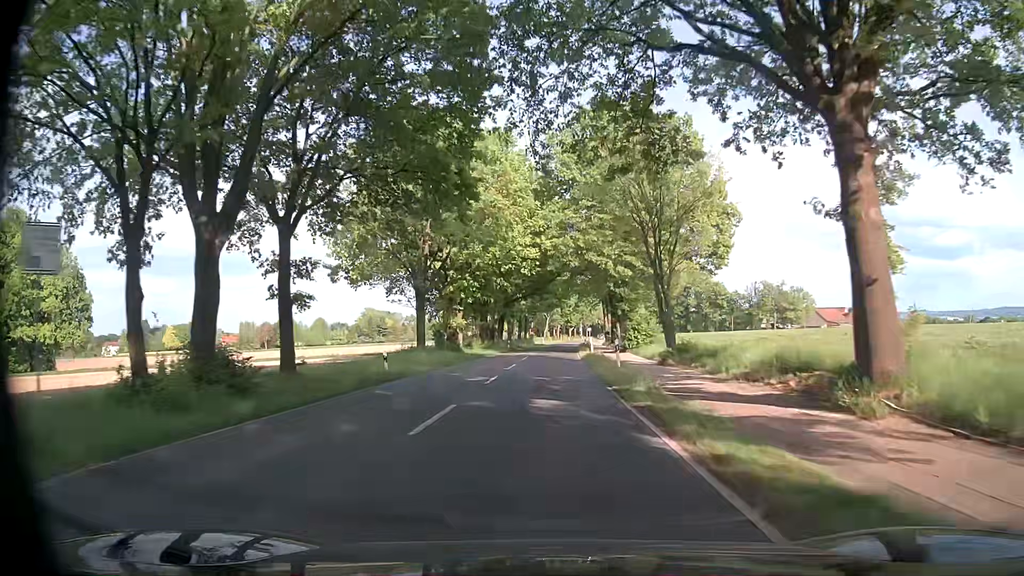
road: tertiary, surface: asphalt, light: Day
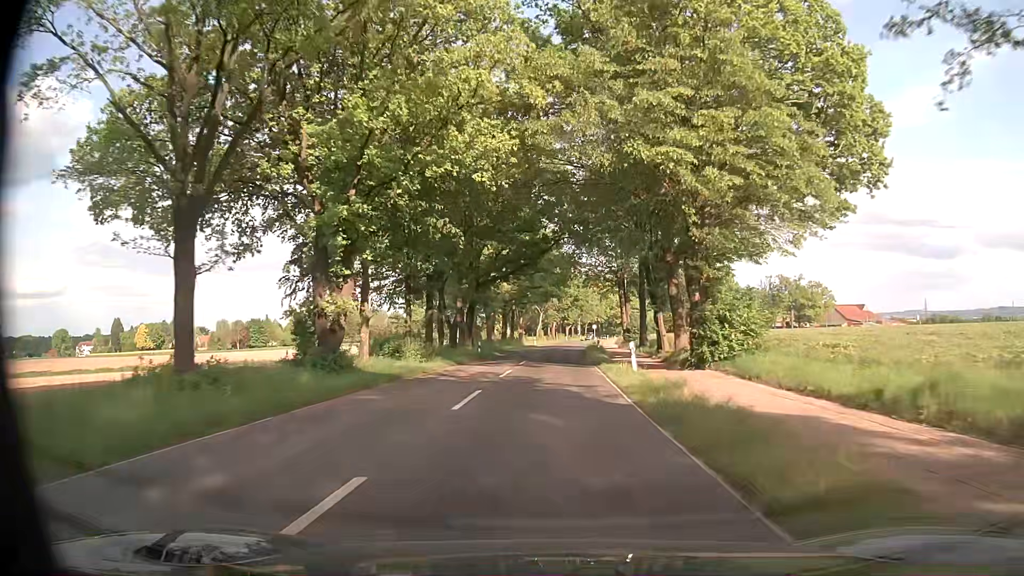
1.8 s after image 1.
(+0.2, +26.8) m; +1°
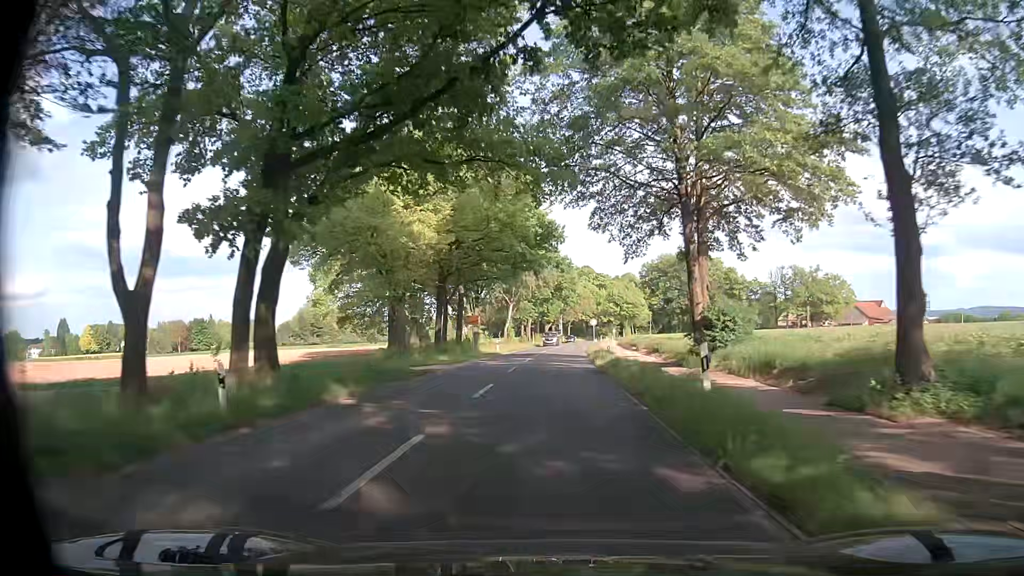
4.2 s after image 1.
(+0.3, +37.0) m; +2°
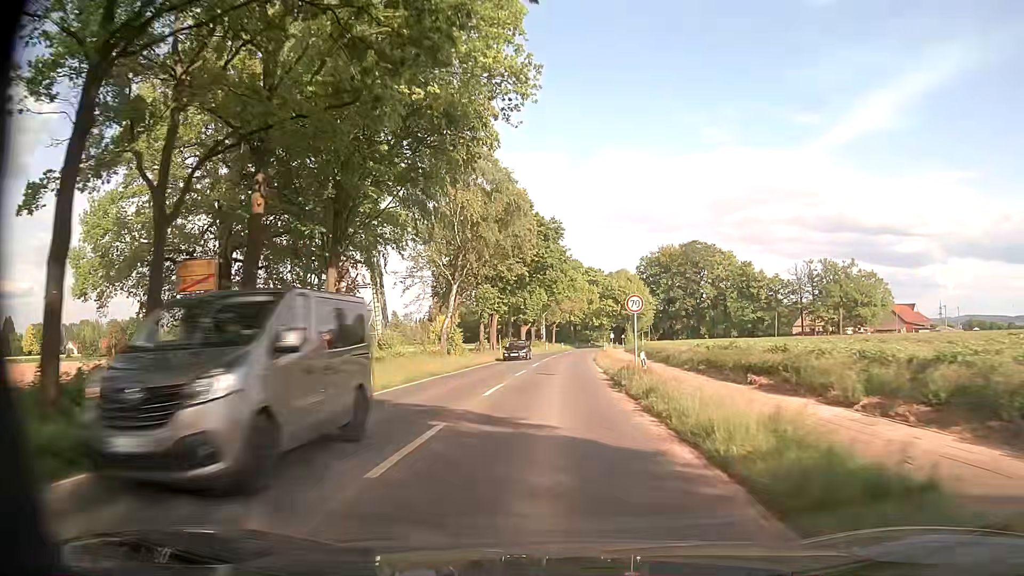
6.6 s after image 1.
(+0.4, +38.6) m; +2°
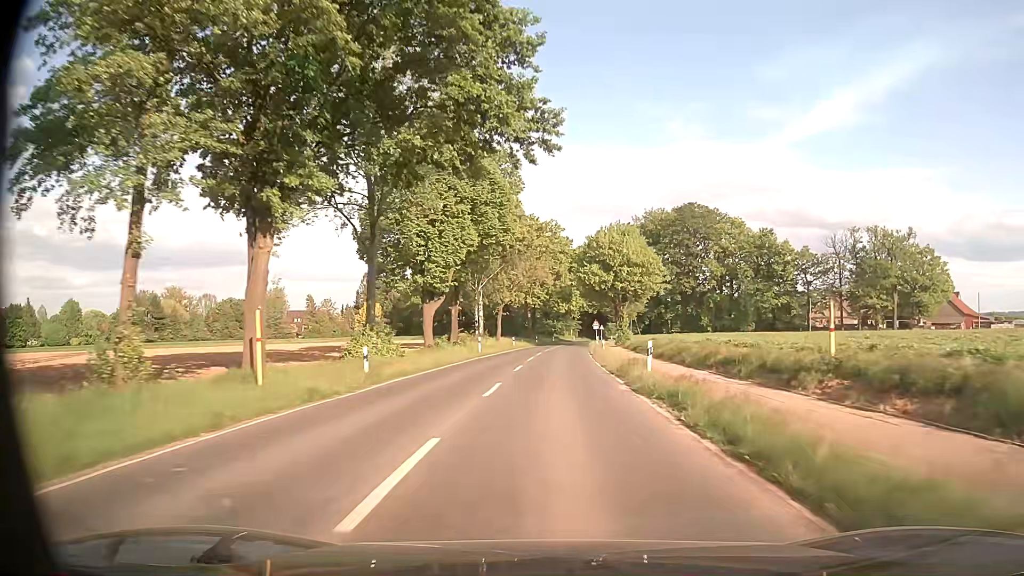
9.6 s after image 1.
(+0.6, +51.7) m; +3°
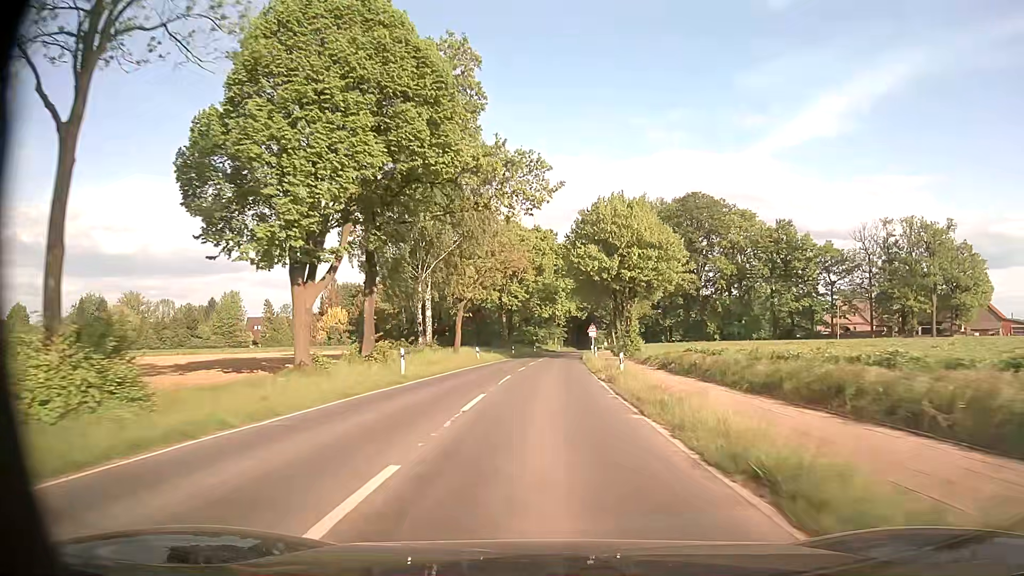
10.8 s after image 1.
(+0.4, +21.4) m; +2°
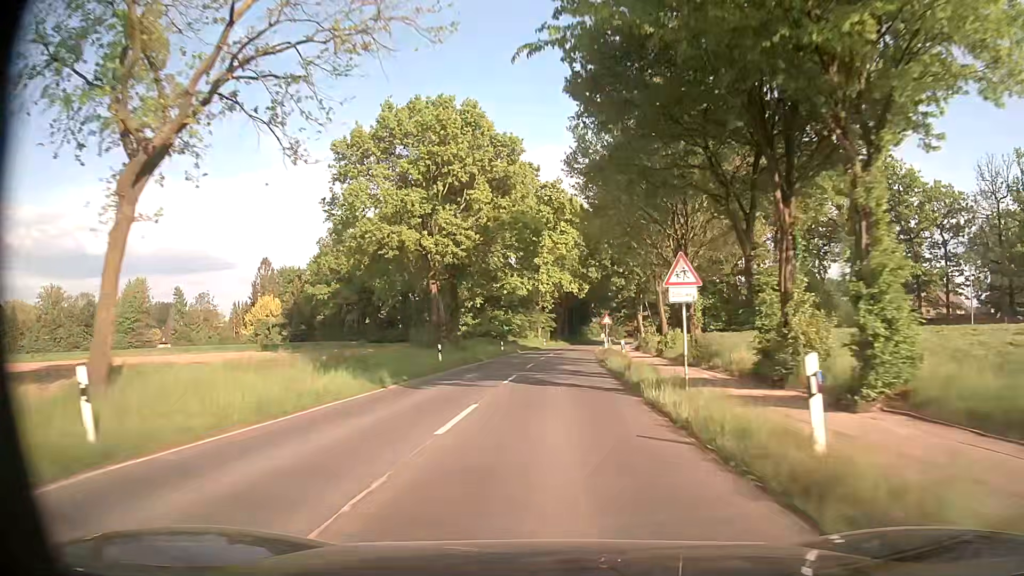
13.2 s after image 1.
(+0.4, +43.6) m; +1°
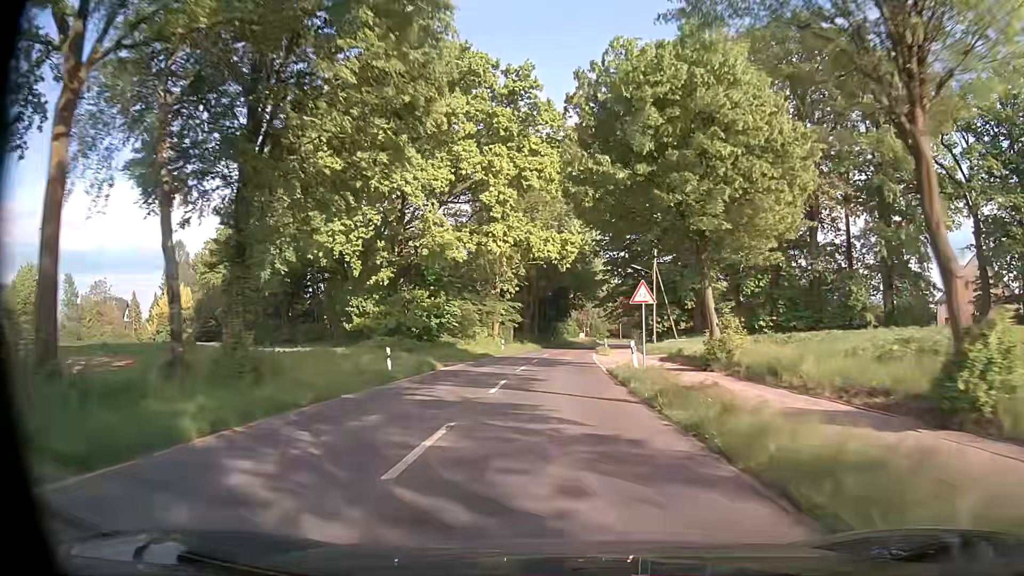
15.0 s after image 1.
(+0.7, +33.0) m; +2°
(0, +10) (0, +20) (+1, +30) (+1, +40) (+2, +50) (+2, +60) (+3, +70) (+5, +80) (+6, +90) (+8, +100) m
